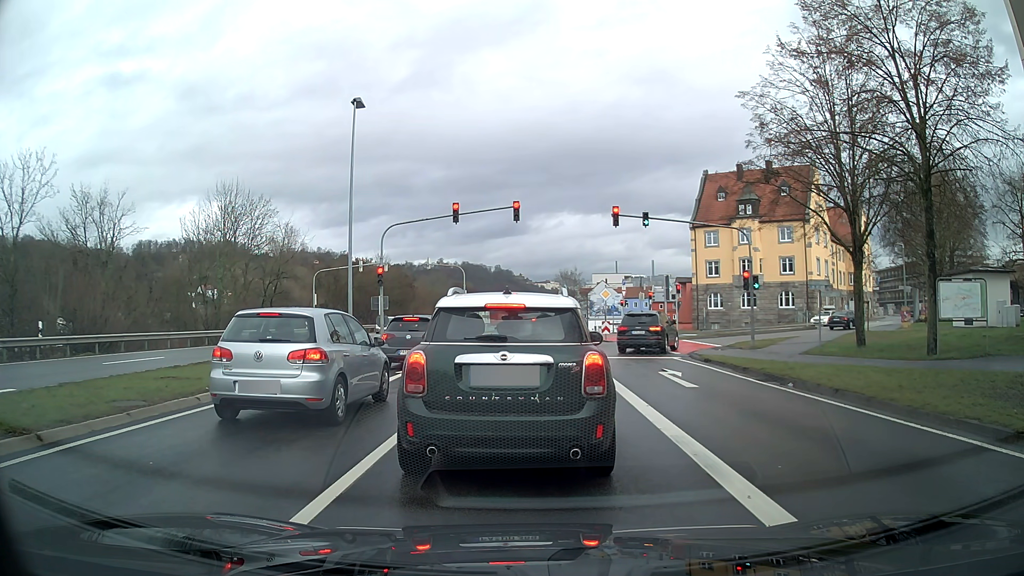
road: primary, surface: asphalt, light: Day
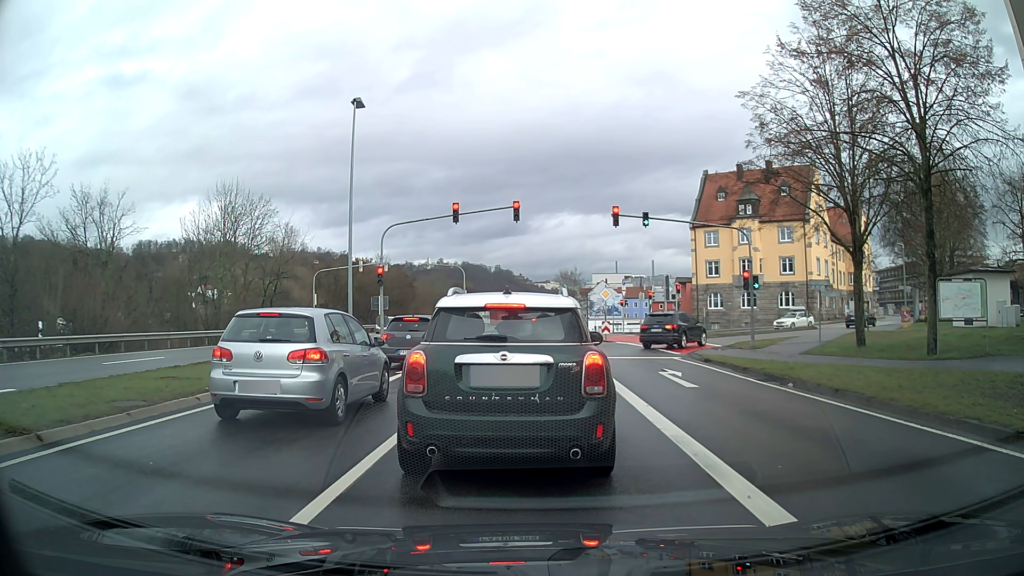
(0.0, 0.0) m; 0°
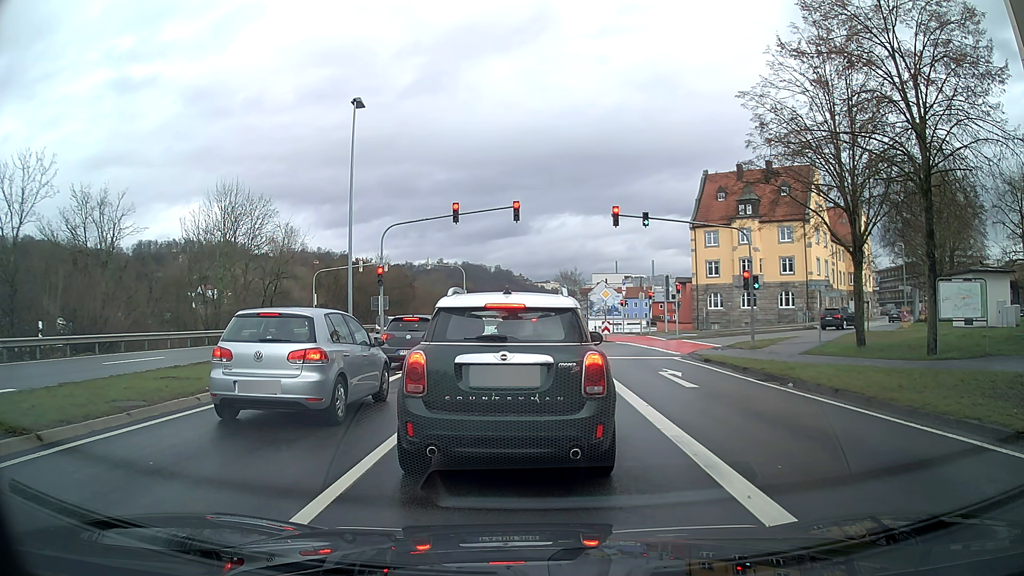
(0.0, 0.0) m; 0°
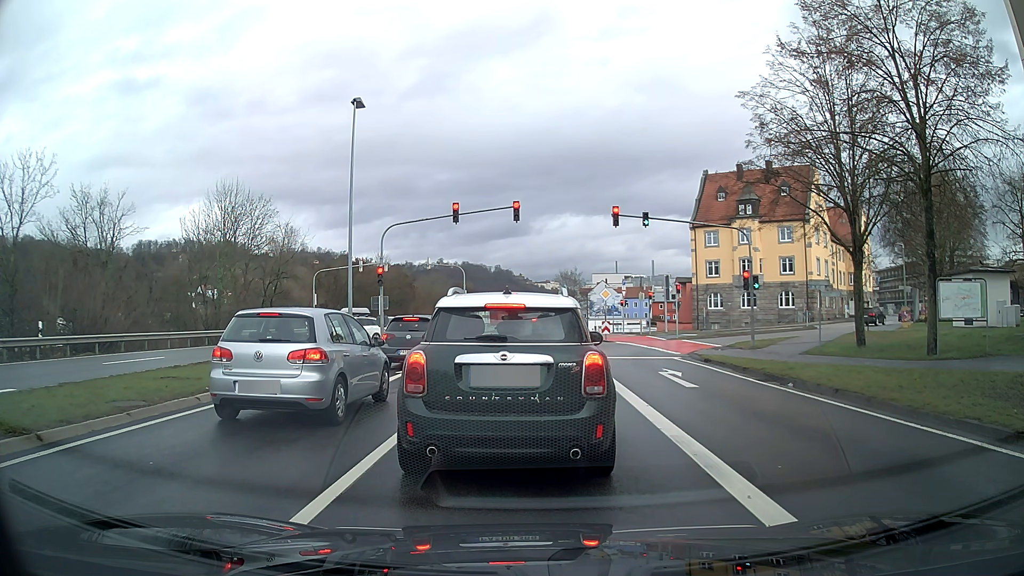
(0.0, 0.0) m; 0°
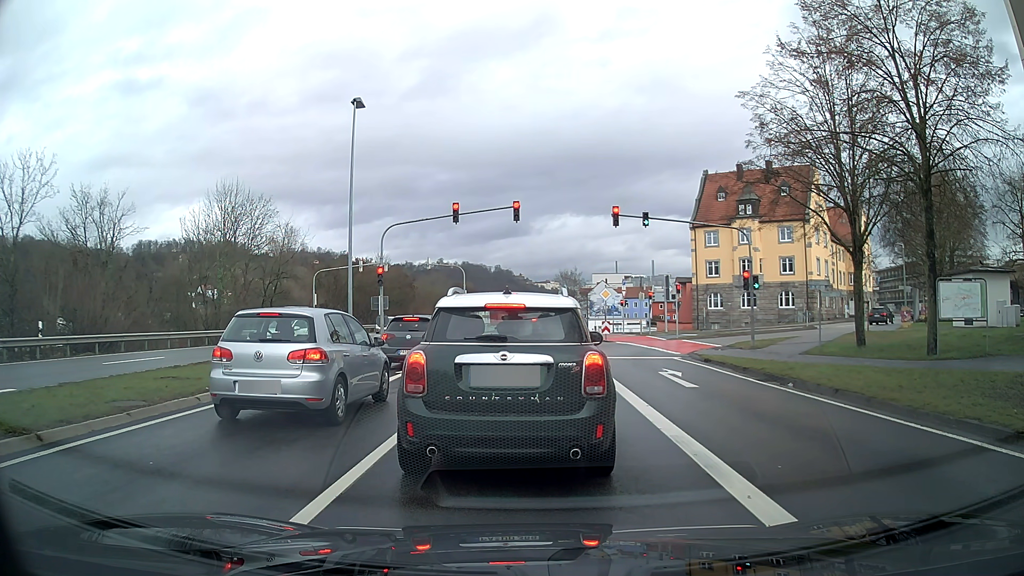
(0.0, 0.0) m; 0°
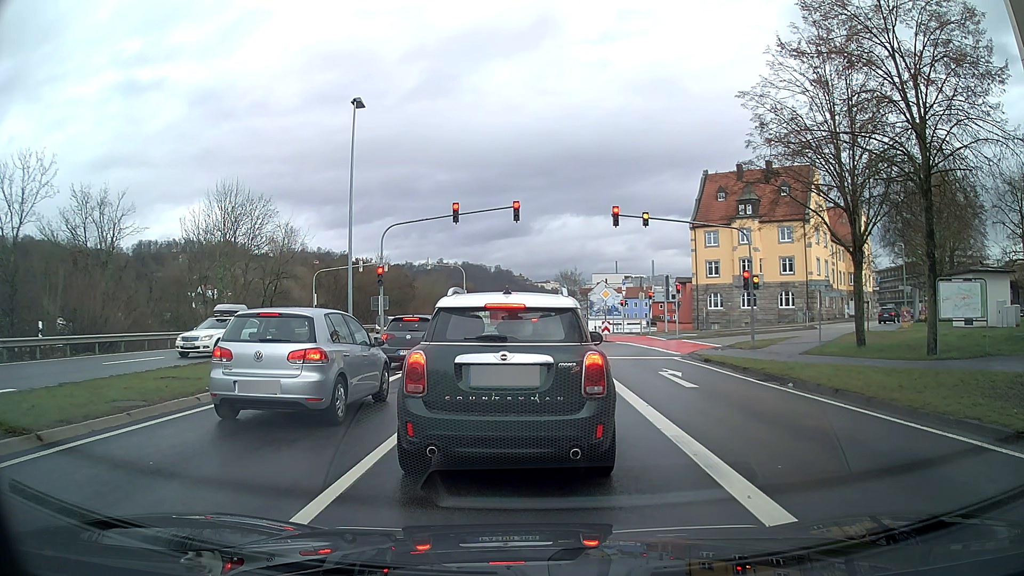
(0.0, 0.0) m; 0°
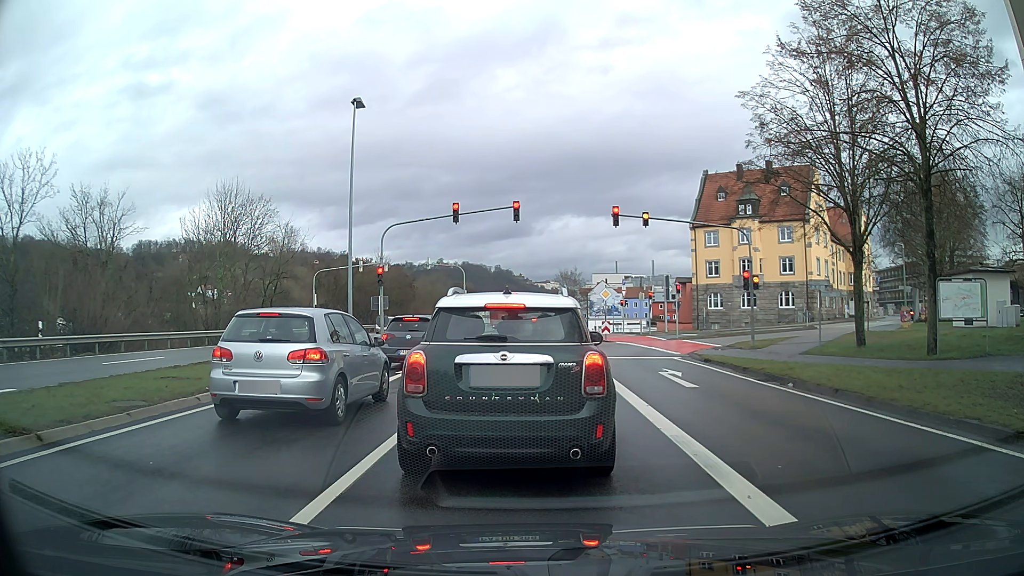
(0.0, 0.0) m; 0°
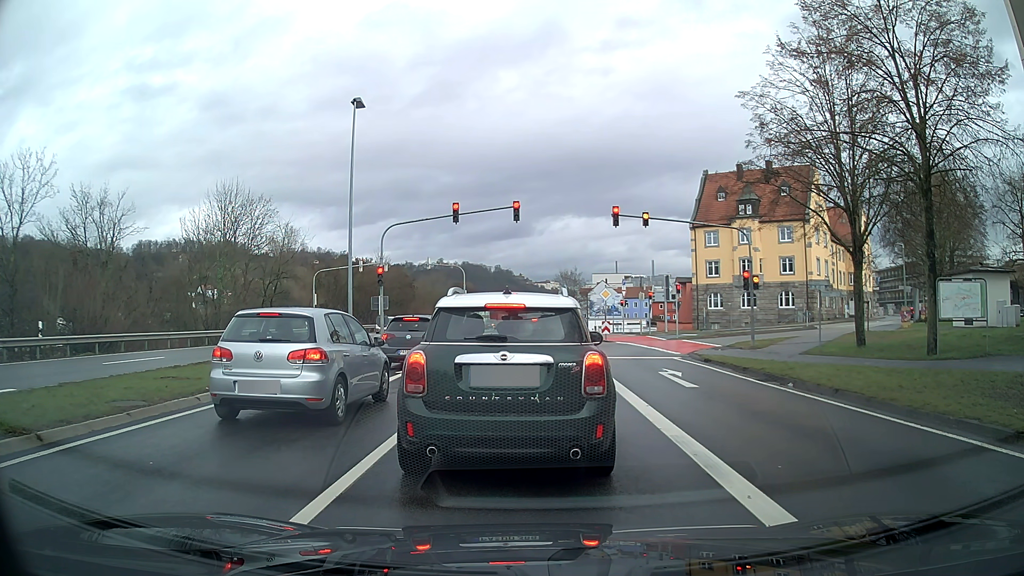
(0.0, 0.0) m; 0°
